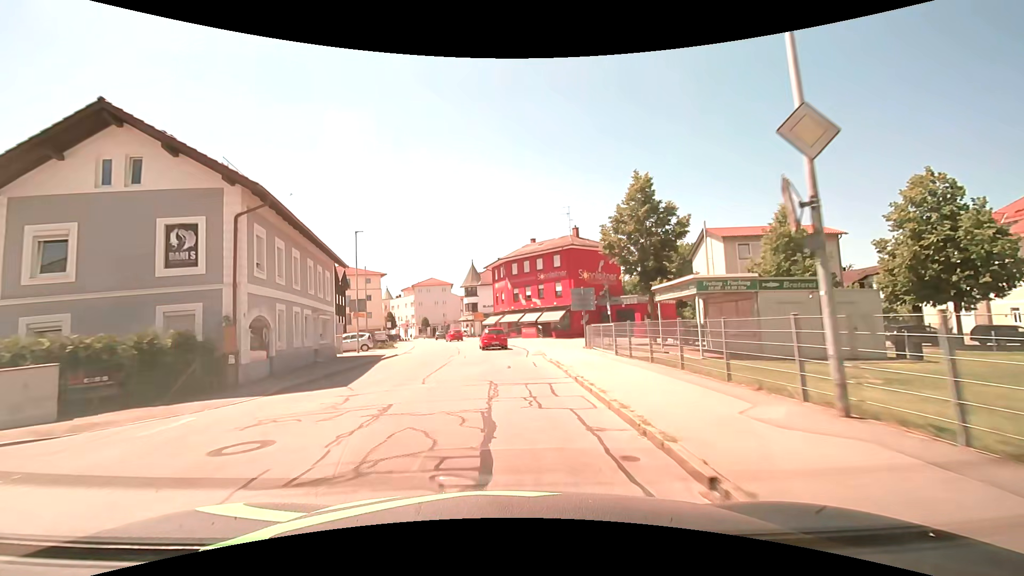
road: unclassified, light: Day
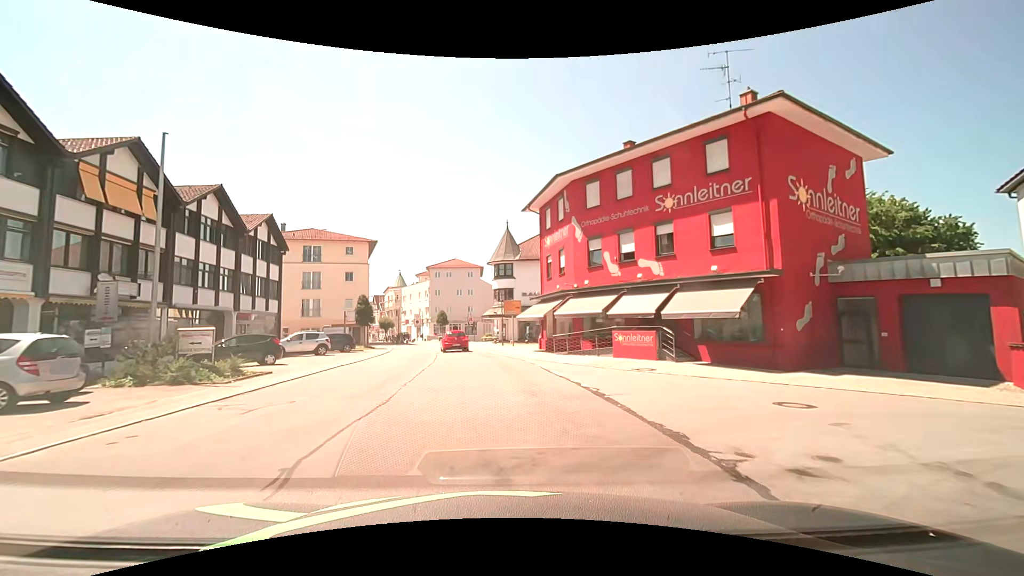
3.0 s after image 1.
(-1.0, +33.3) m; -5°
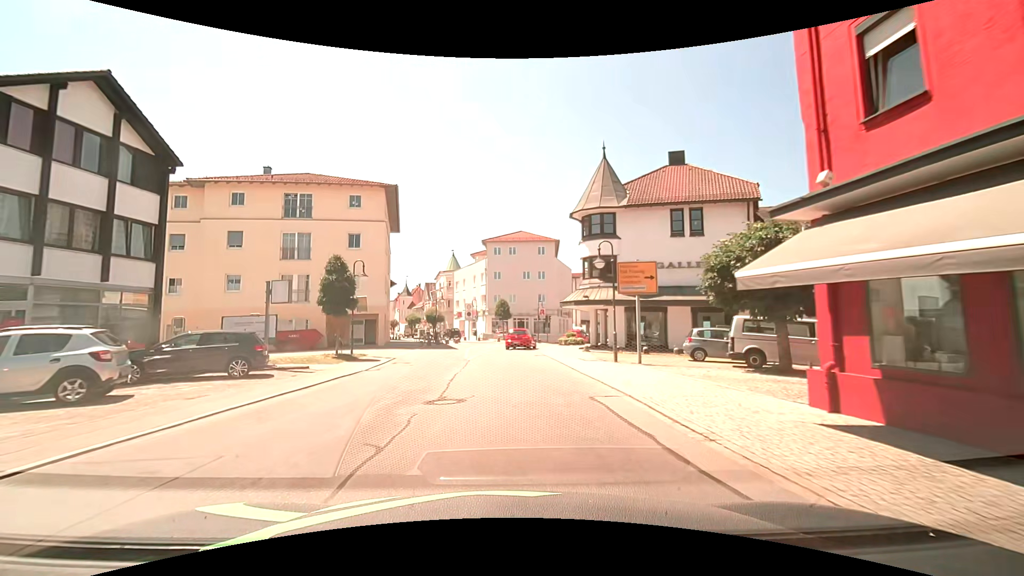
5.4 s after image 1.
(-1.6, +23.6) m; -8°
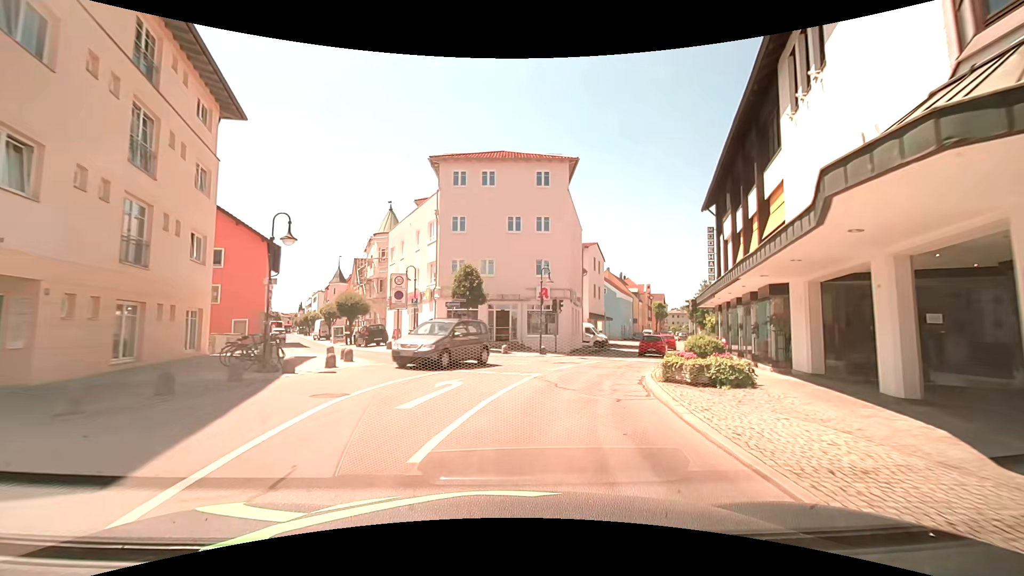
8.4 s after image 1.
(-0.5, +30.2) m; +3°
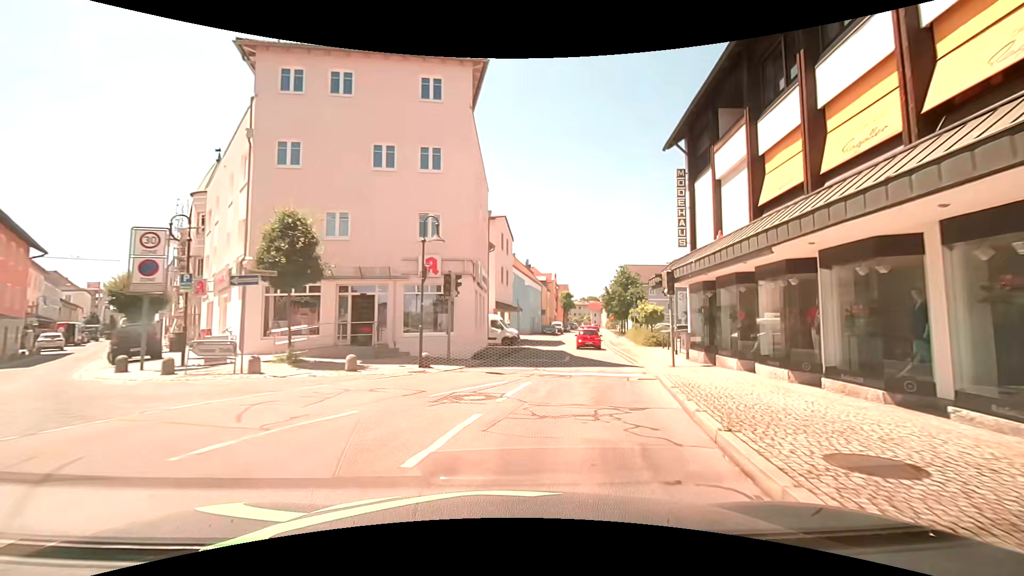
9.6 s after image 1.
(+1.2, +12.0) m; +13°
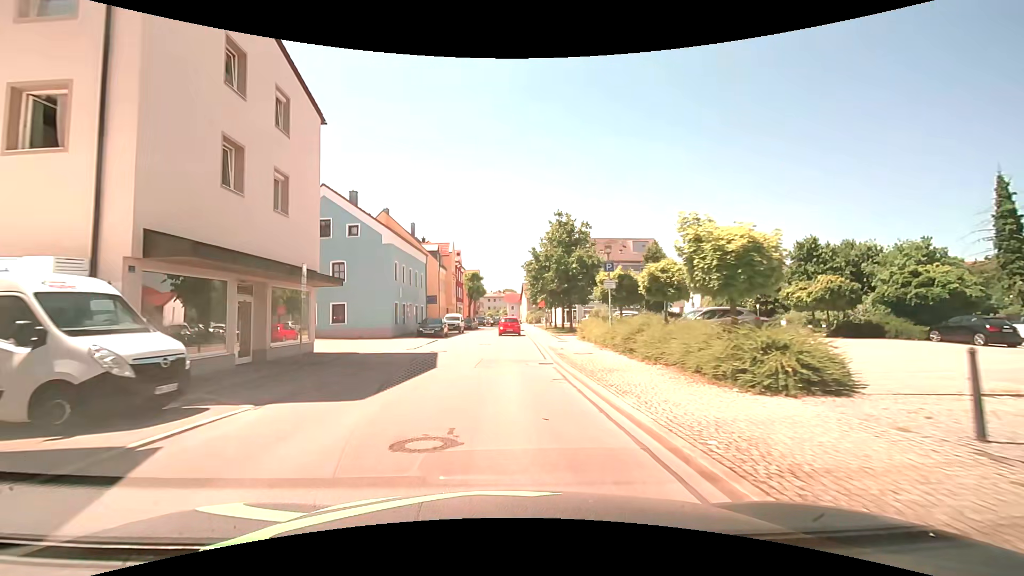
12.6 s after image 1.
(+4.2, +30.3) m; +8°
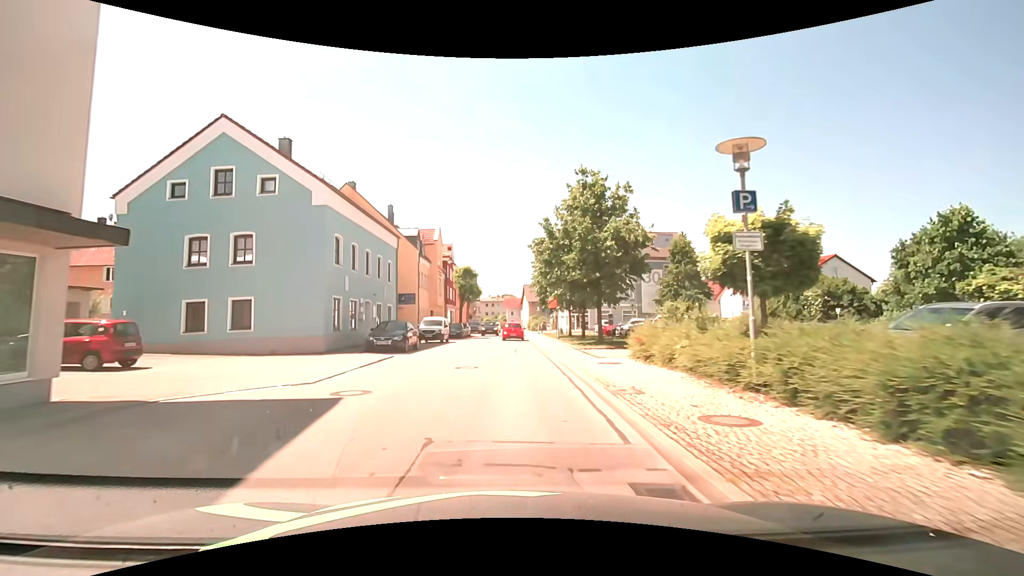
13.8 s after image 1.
(0.0, +12.4) m; 0°
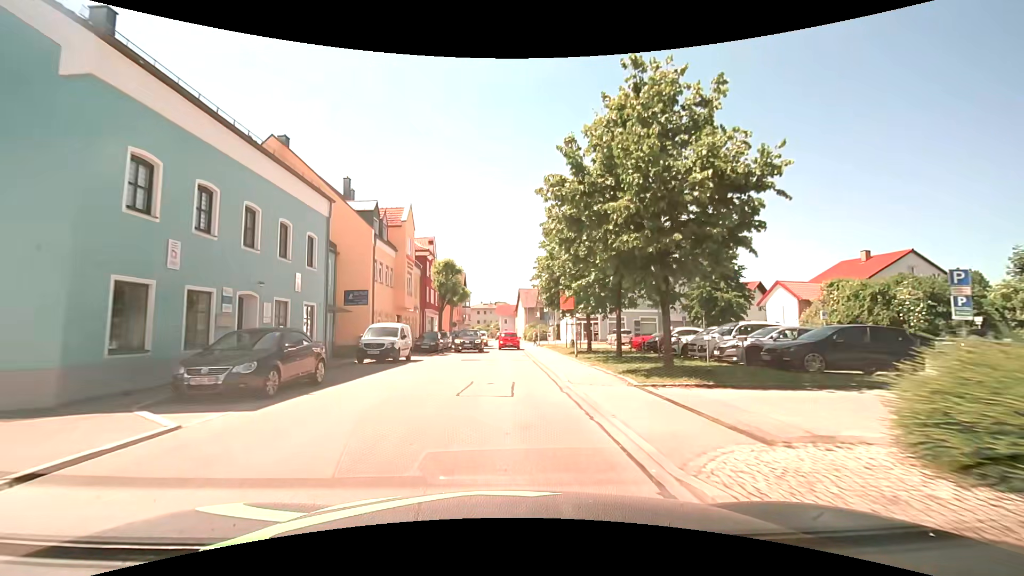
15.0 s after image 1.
(+0.1, +12.2) m; +1°
(0, +10) (0, +20) (0, +30) (0, +40) (0, +50) (0, +60) (0, +70) (0, +80) (0, +90) (-1, +100) m
